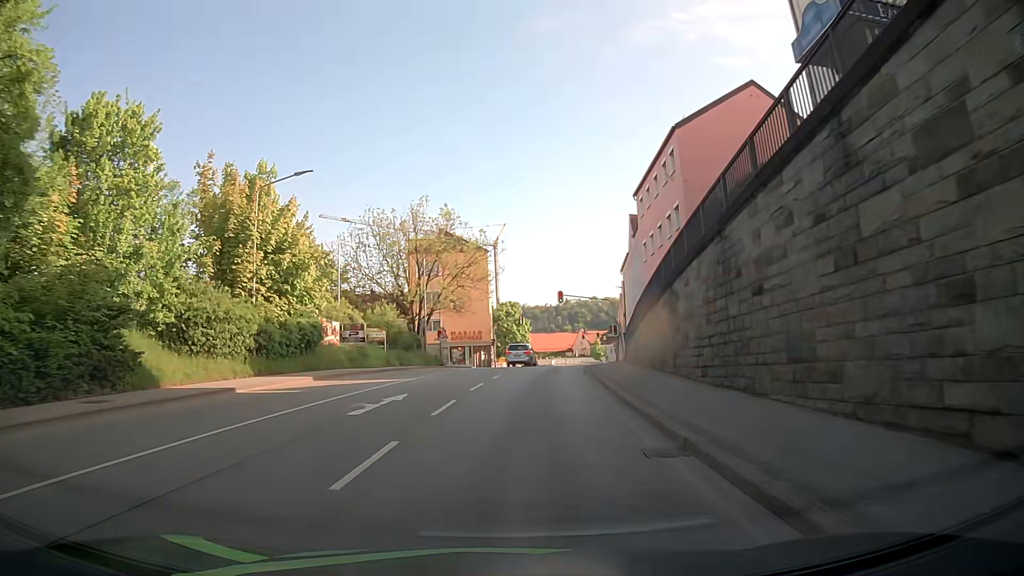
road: tertiary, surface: asphalt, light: Day
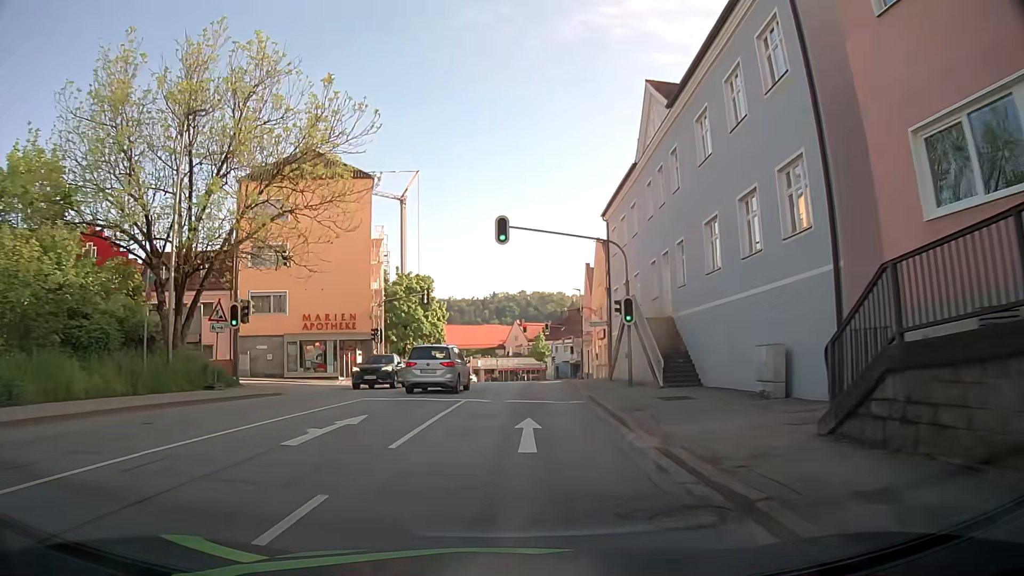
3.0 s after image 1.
(+1.7, +32.8) m; +5°
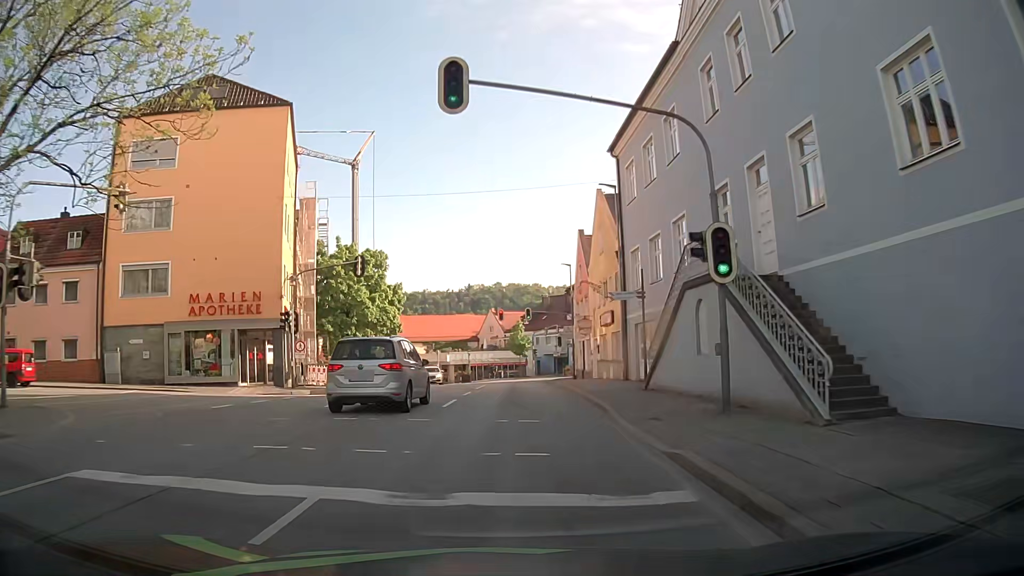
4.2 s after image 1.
(+0.3, +13.2) m; +1°
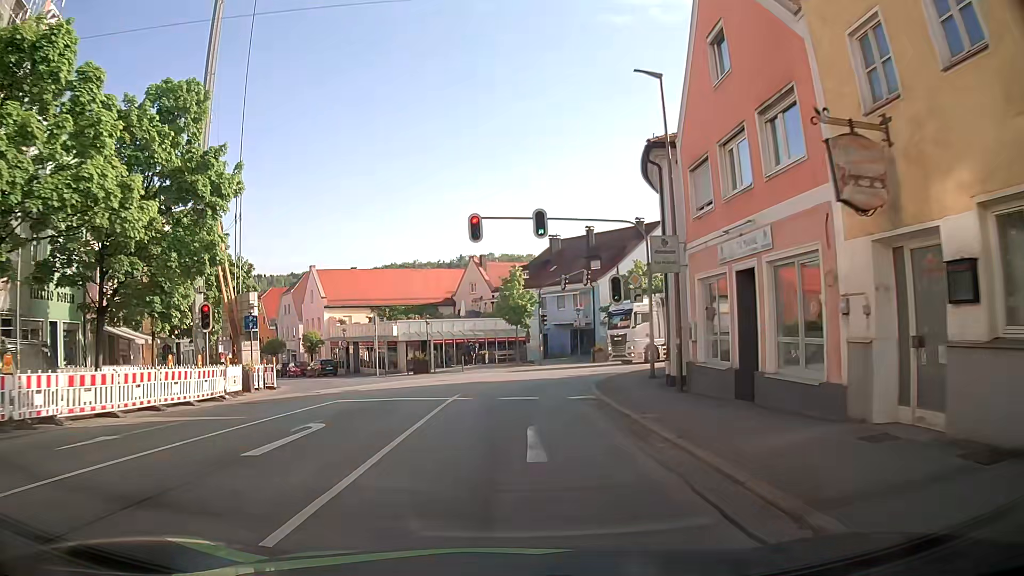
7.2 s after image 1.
(+0.8, +32.9) m; +2°
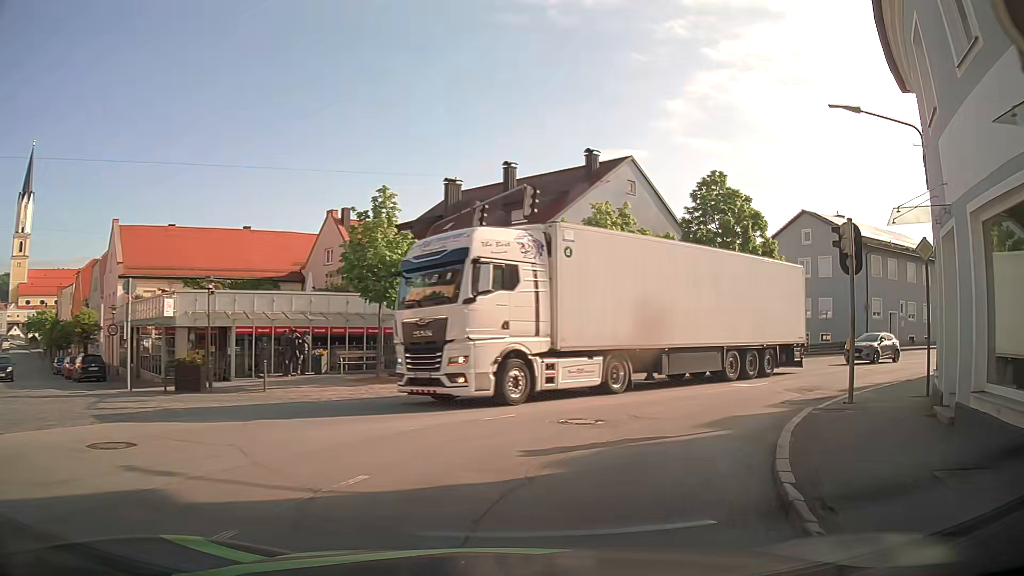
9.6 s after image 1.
(+0.5, +21.3) m; +9°
